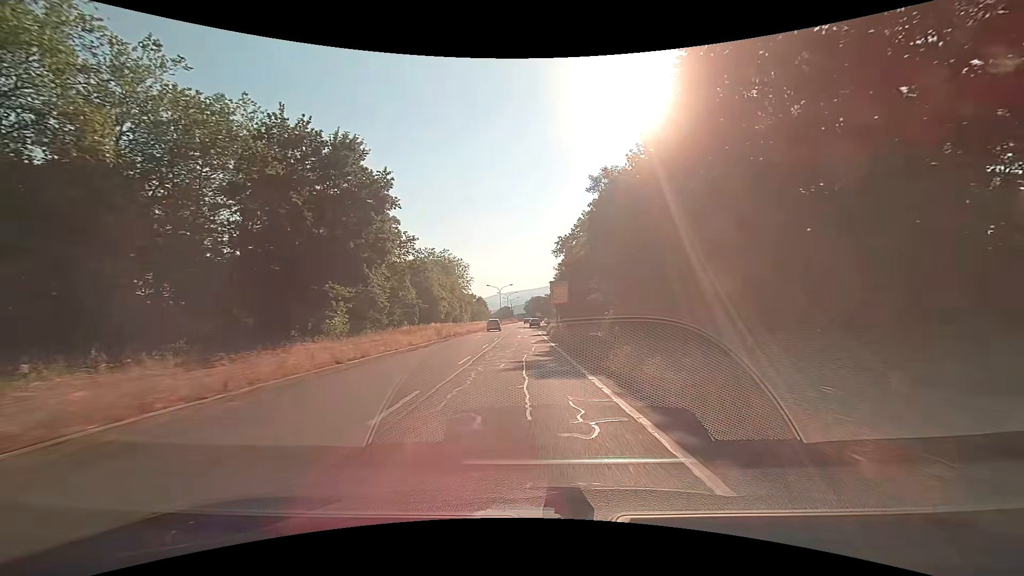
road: primary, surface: asphalt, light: Day
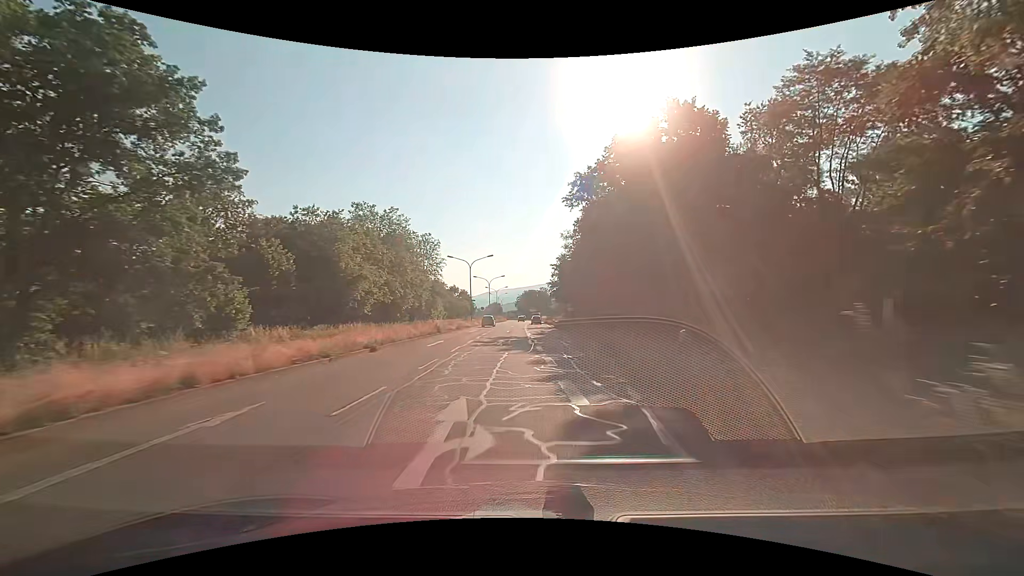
(+0.3, +53.5) m; +1°
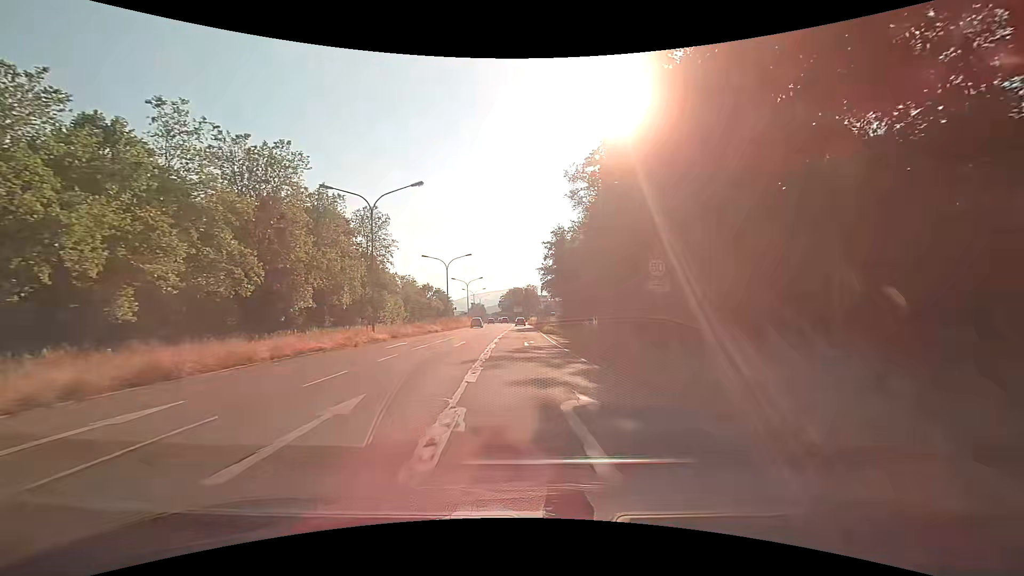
(+0.6, +39.0) m; +1°
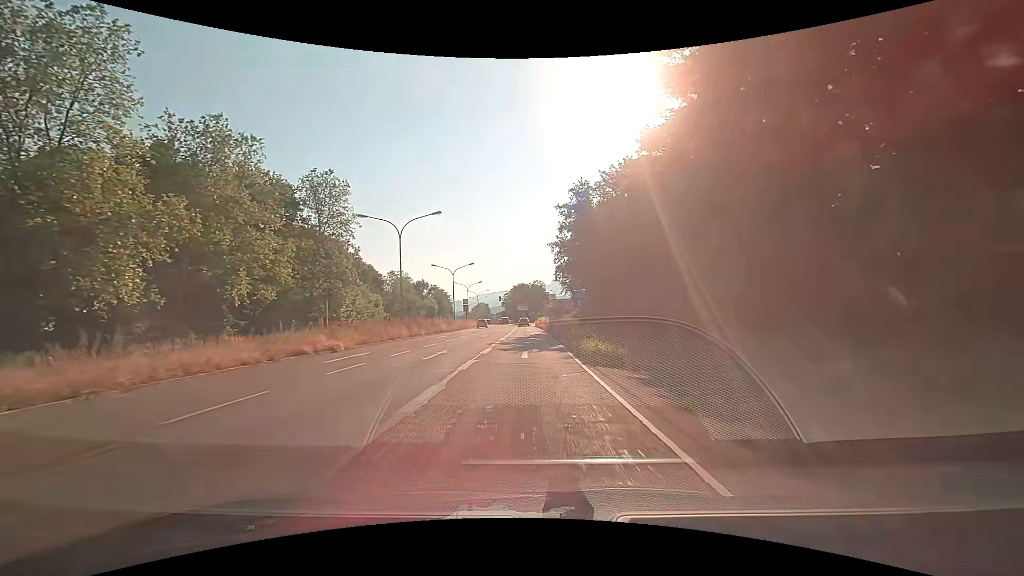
(-0.2, +27.3) m; -1°
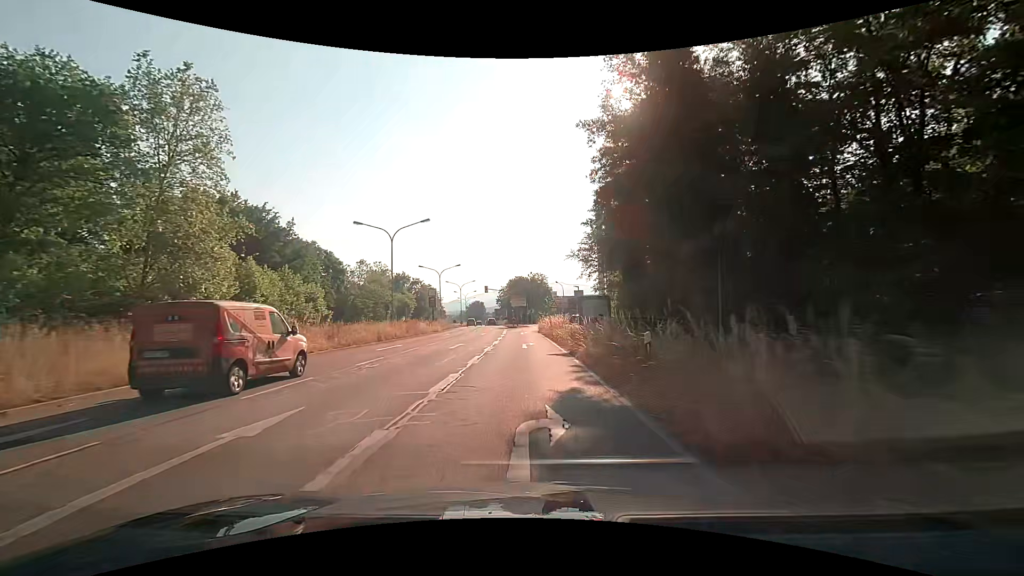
(0.0, +33.8) m; 0°
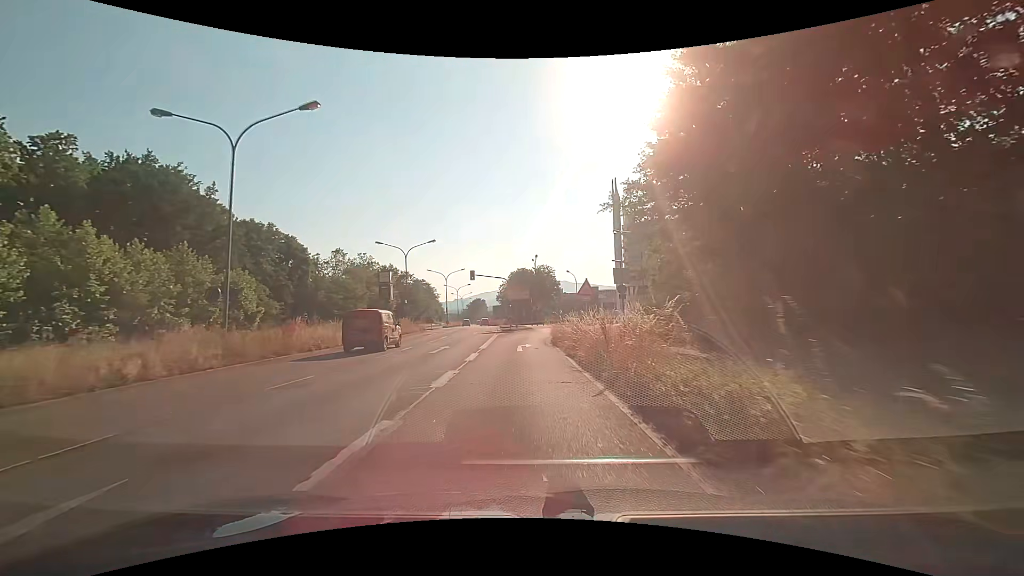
(-0.1, +23.3) m; 0°
